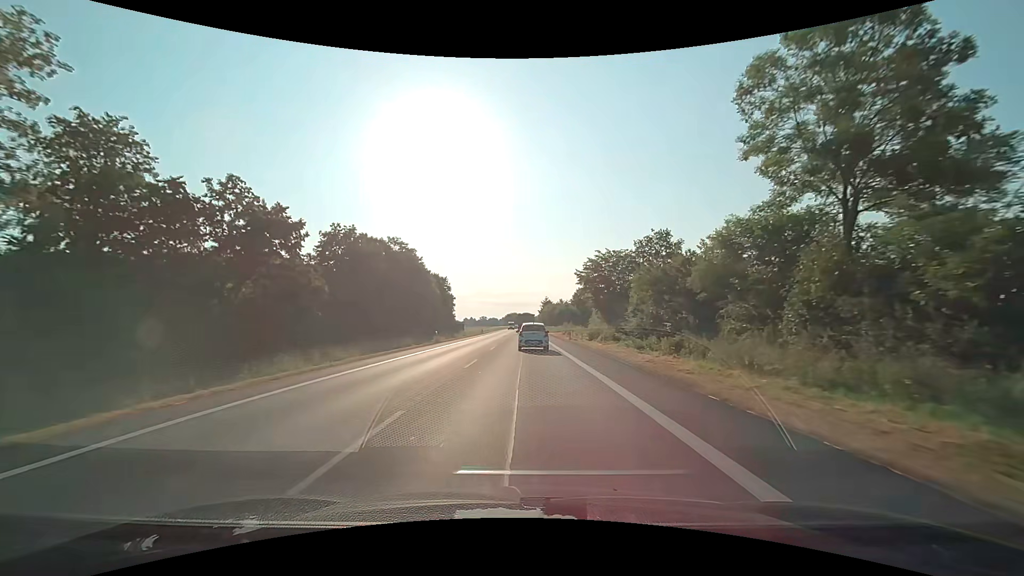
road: primary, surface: asphalt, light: Day
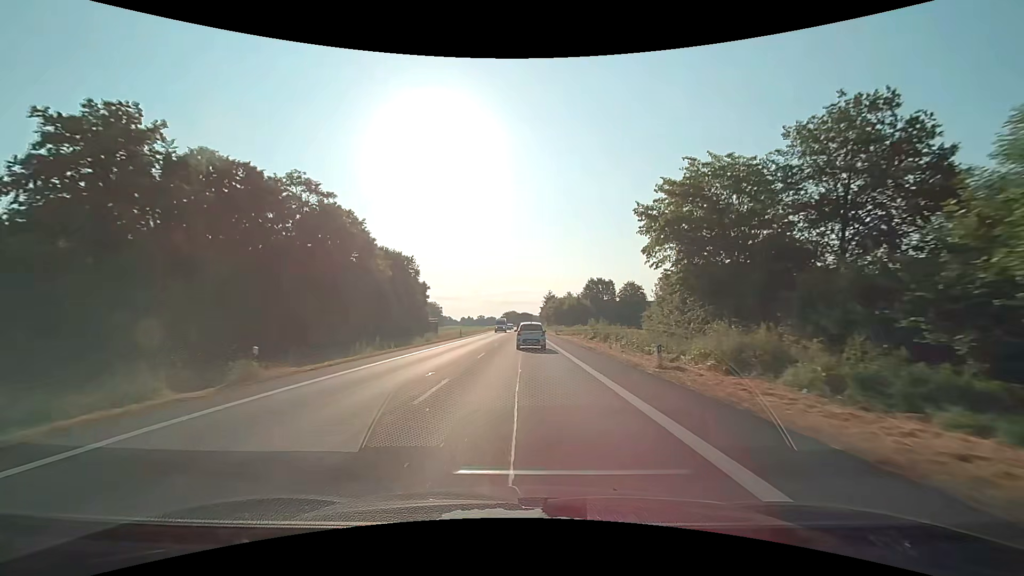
(+0.1, +31.3) m; 0°
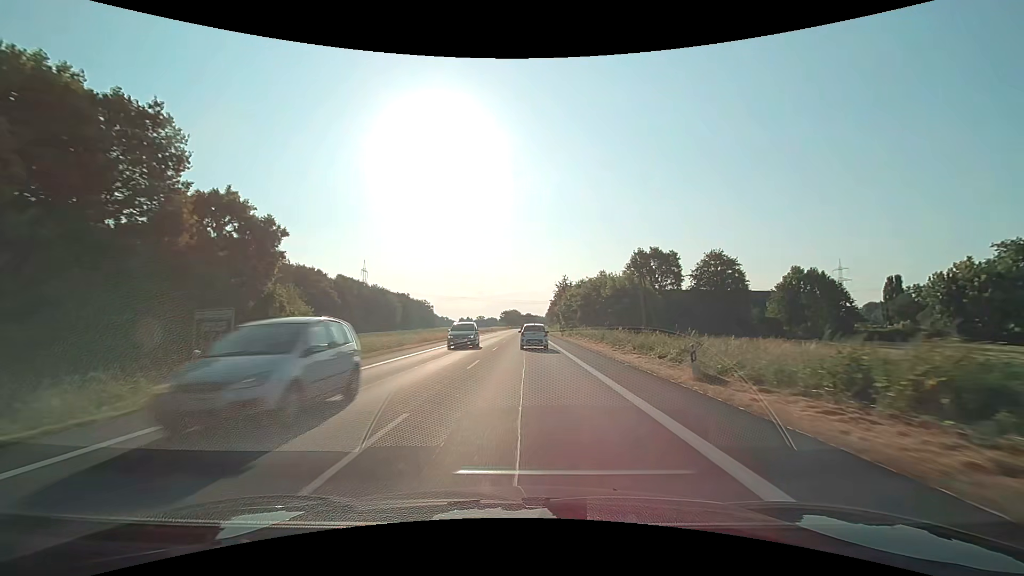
(+0.1, +52.8) m; 0°
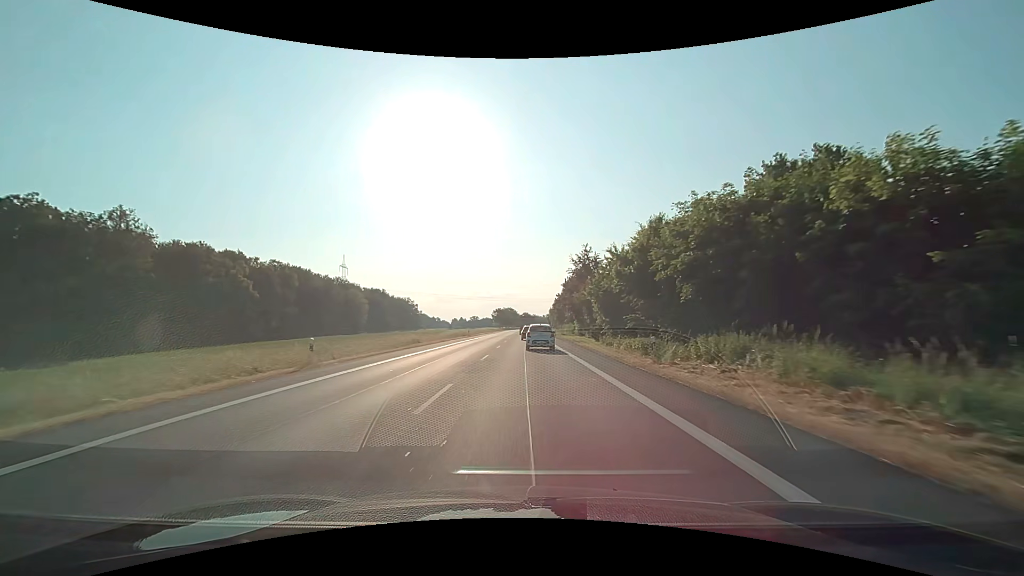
(+0.1, +44.2) m; 0°
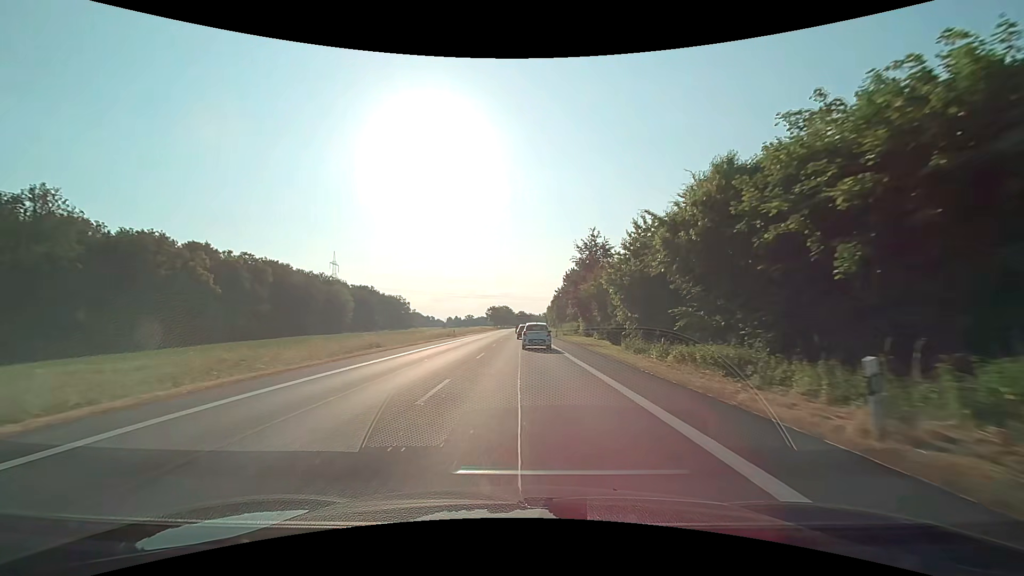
(0.0, +11.3) m; 0°
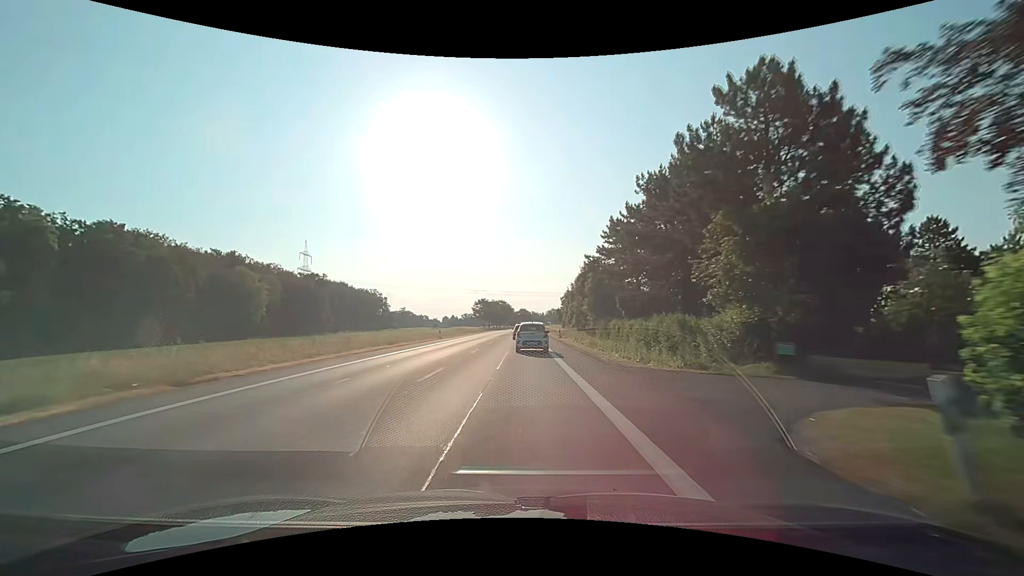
(+0.5, +56.5) m; 0°
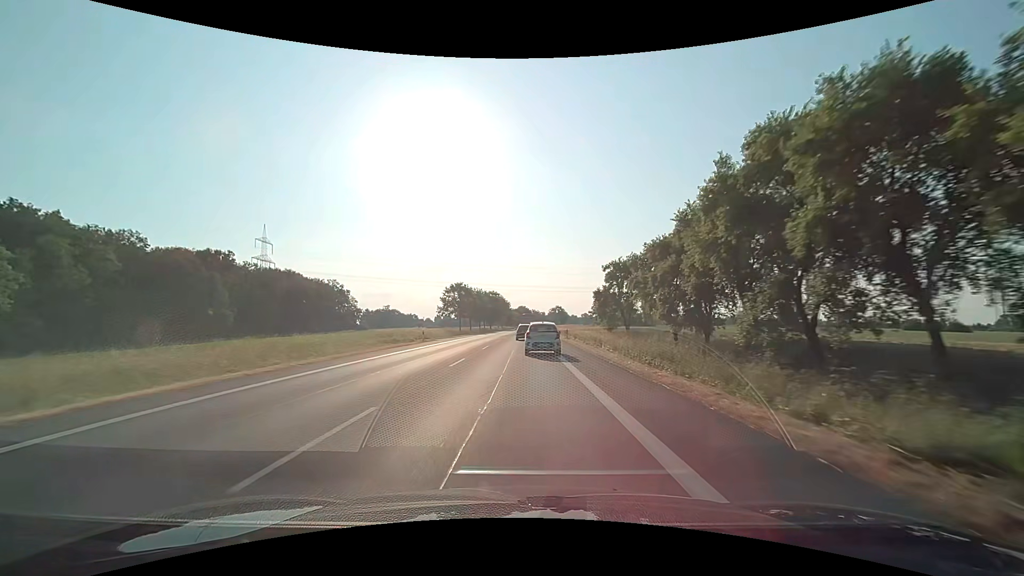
(-0.2, +55.7) m; 0°
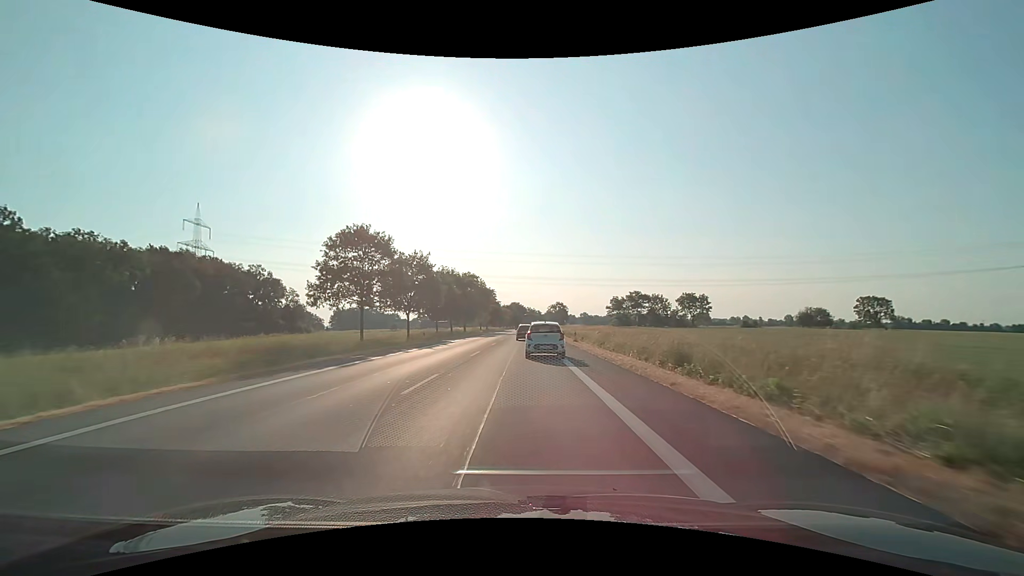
(+0.3, +54.4) m; +1°
(0, +10) (0, +20) (0, +30) (0, +40) (0, +50) (0, +60) (0, +70) (+1, +80) (+1, +90) (+1, +100) m
